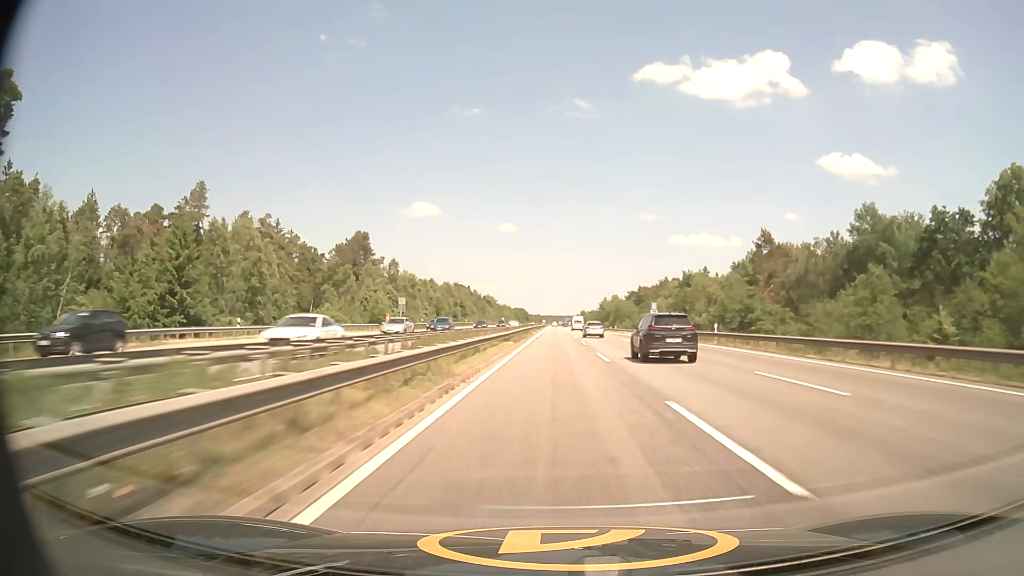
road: motorway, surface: asphalt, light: Day
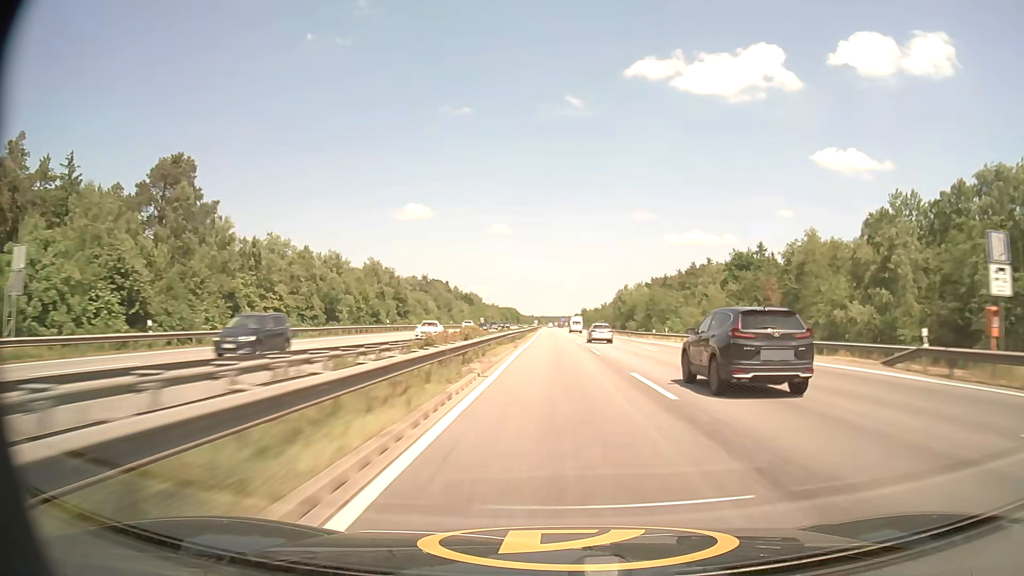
(+0.1, +65.3) m; 0°
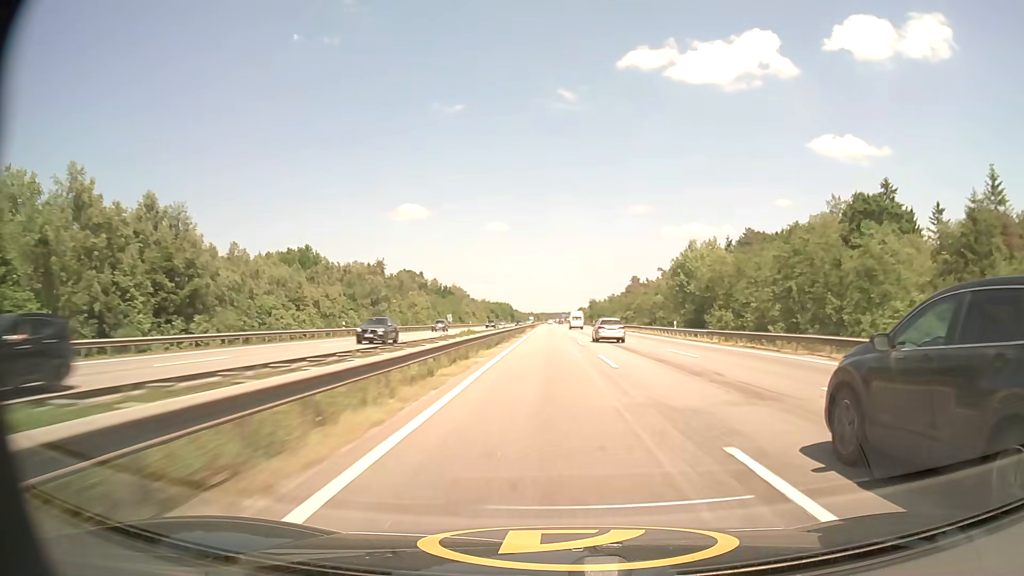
(+0.2, +65.1) m; 0°
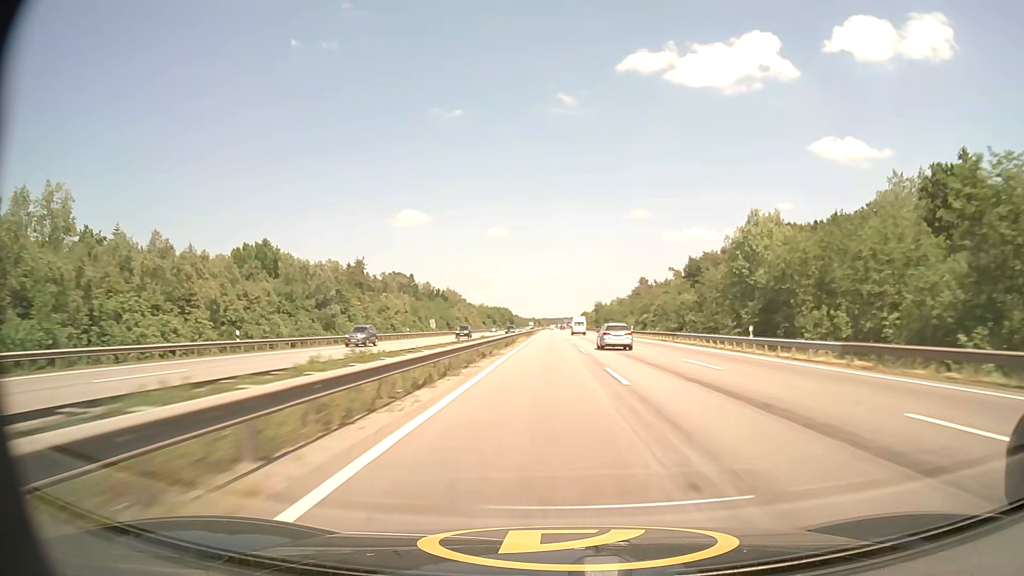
(0.0, +21.7) m; 0°
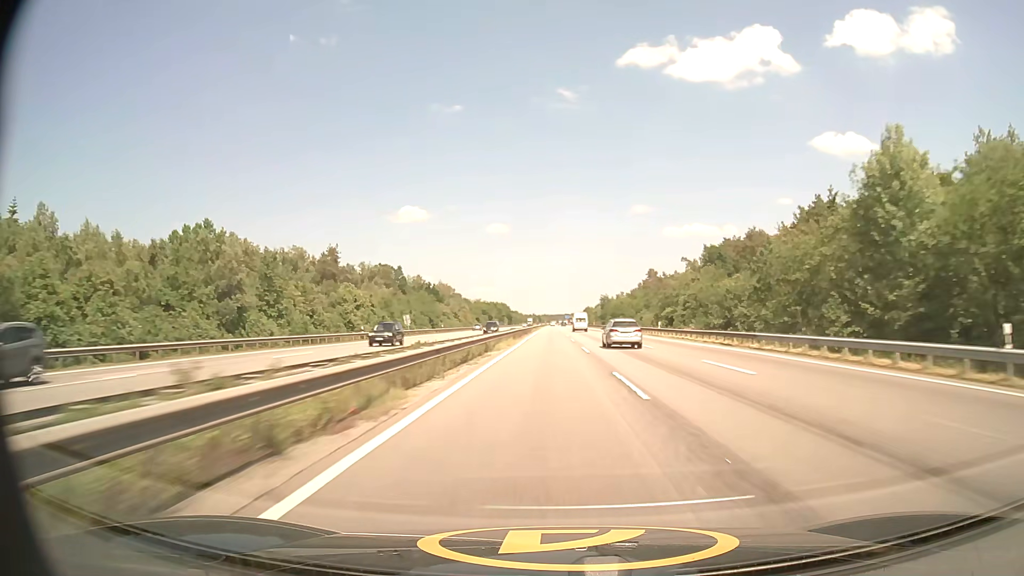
(-0.1, +21.7) m; 0°
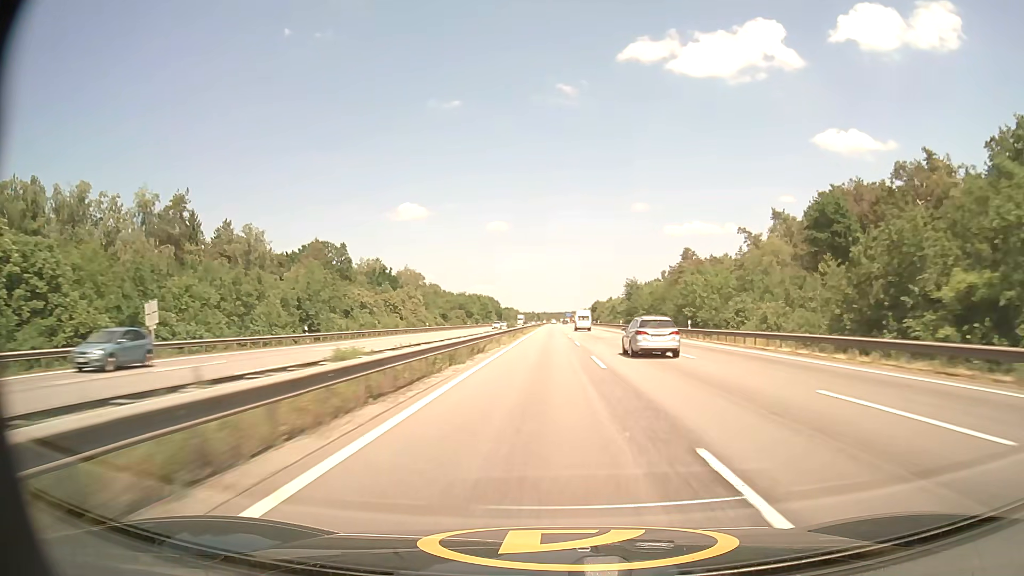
(-0.1, +64.8) m; 0°
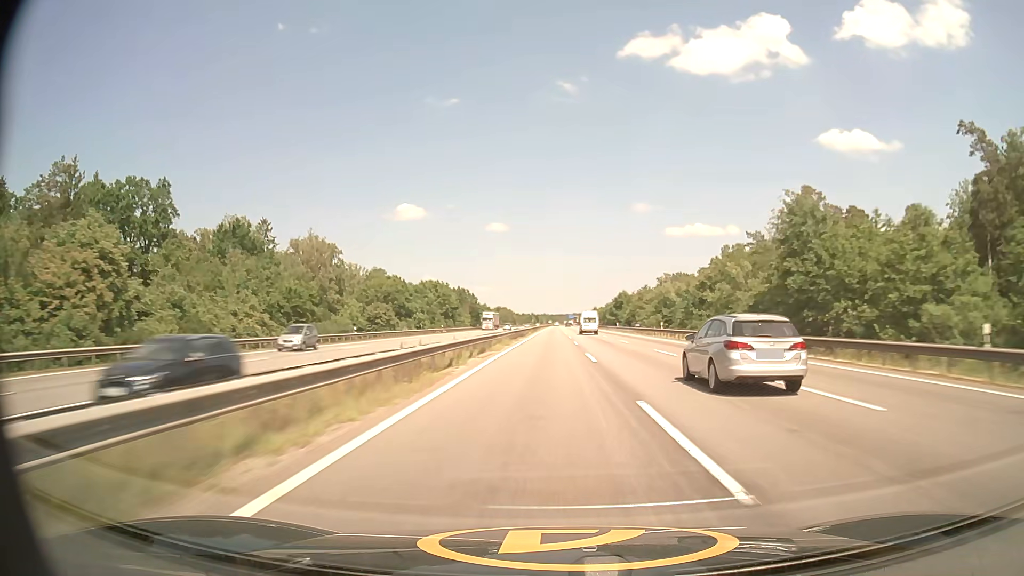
(+0.1, +86.2) m; 0°
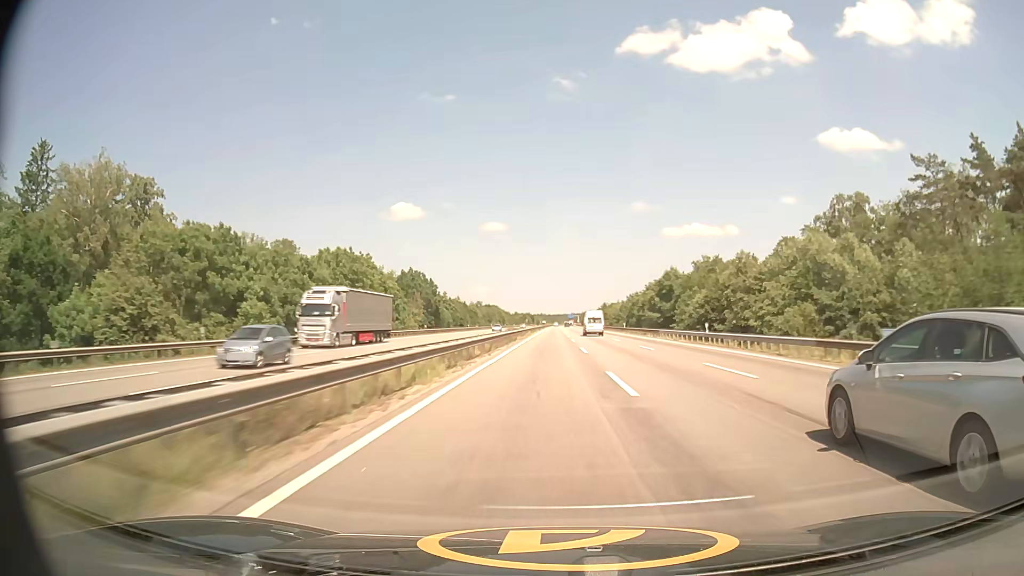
(0.0, +64.6) m; 0°
(0, +10) (0, +20) (0, +30) (0, +40) (0, +50) (0, +60) (0, +70) (0, +80) (0, +90) (0, +100) m
